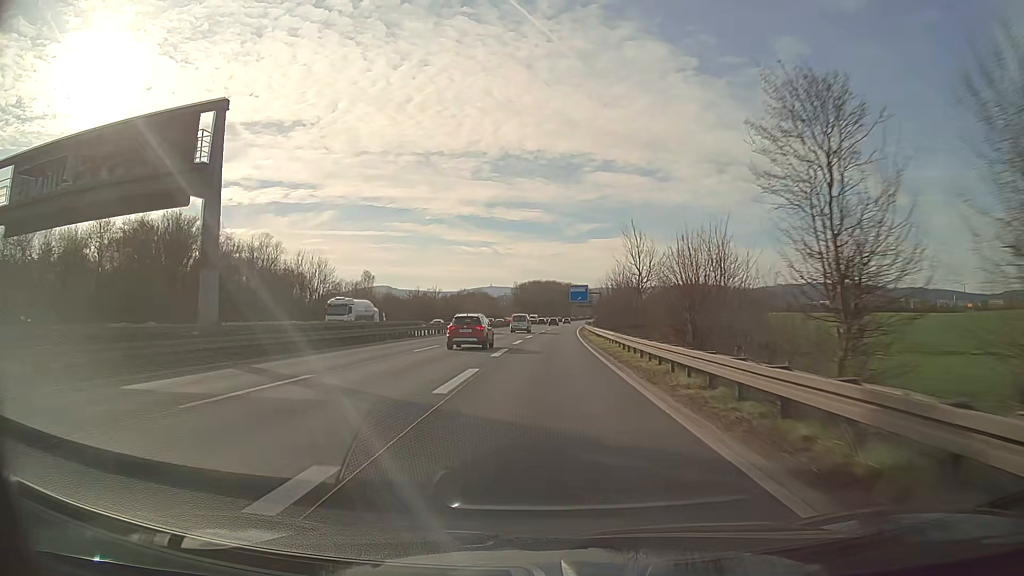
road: motorway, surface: asphalt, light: Day
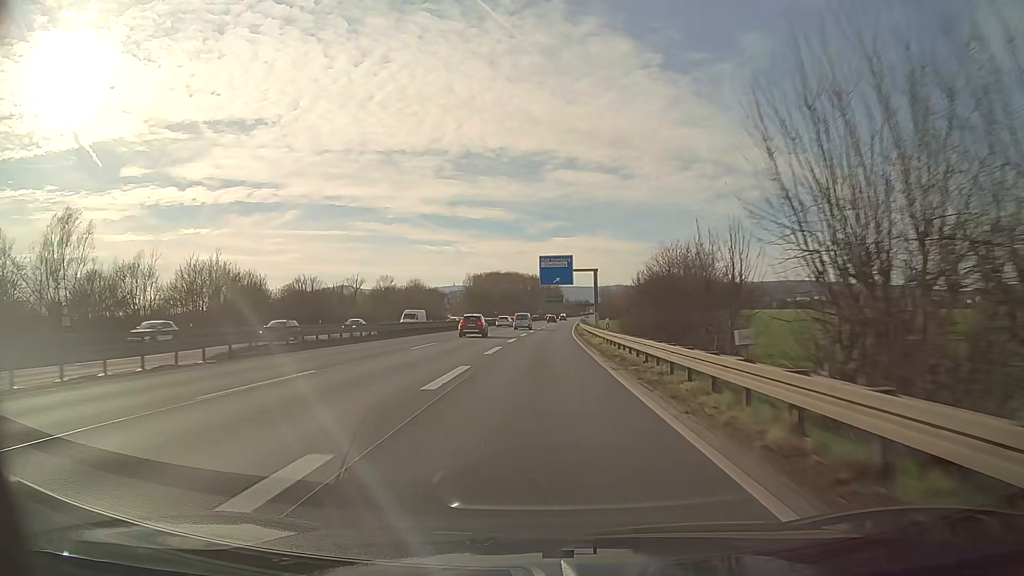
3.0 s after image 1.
(+2.1, +71.6) m; +3°
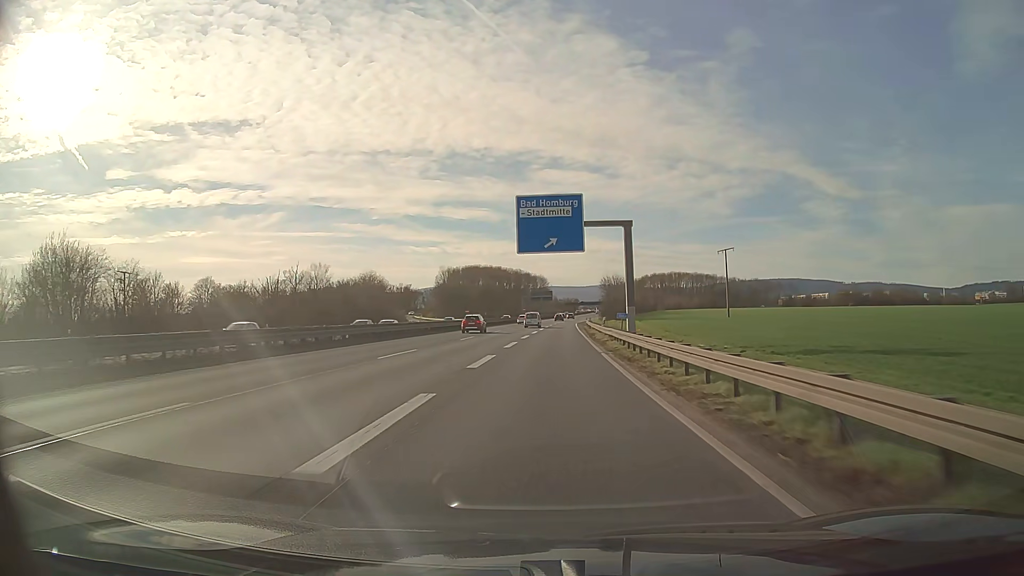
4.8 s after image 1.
(+0.2, +42.9) m; +1°
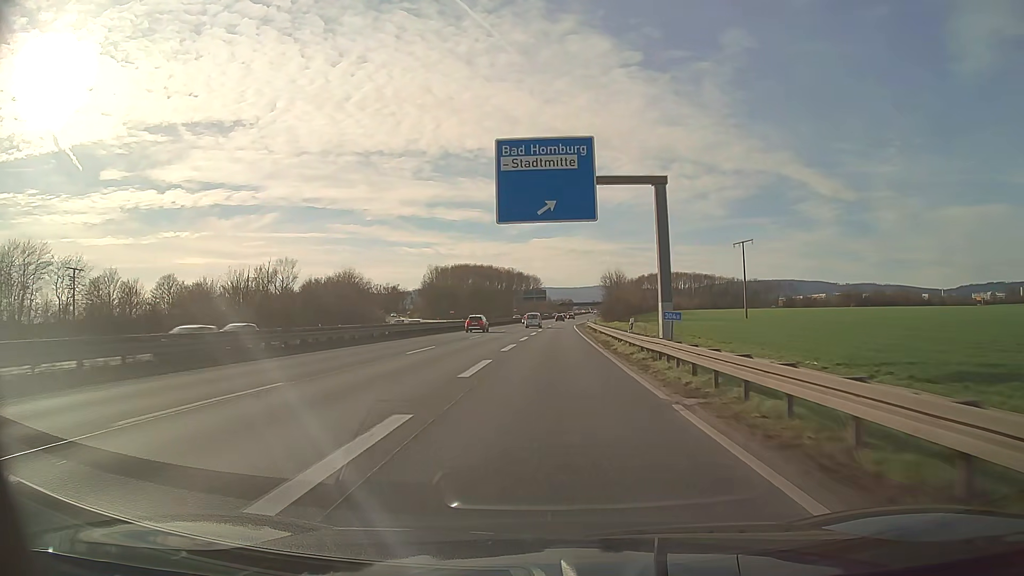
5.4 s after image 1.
(+0.1, +14.3) m; +1°
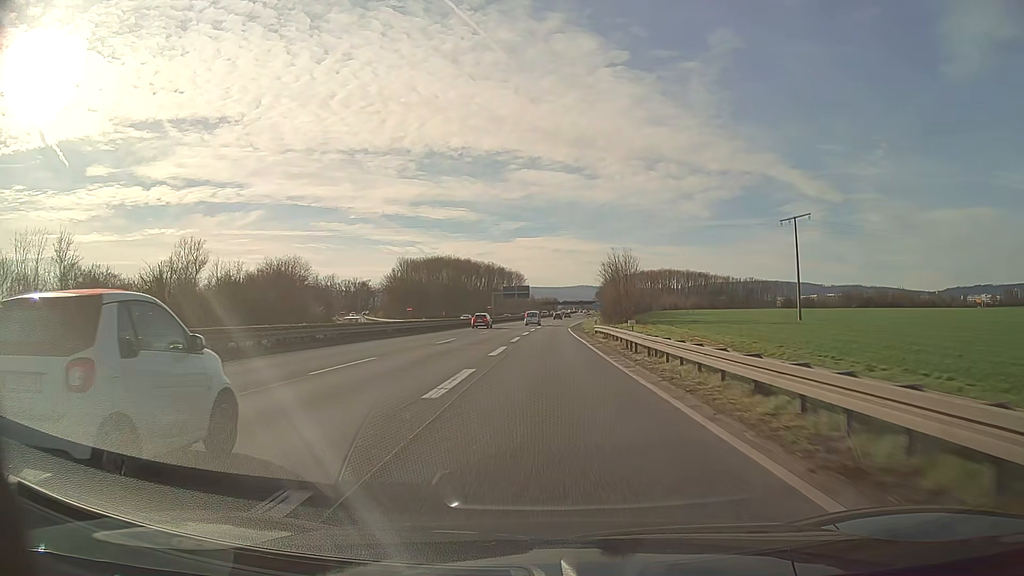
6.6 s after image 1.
(+0.3, +28.4) m; +1°
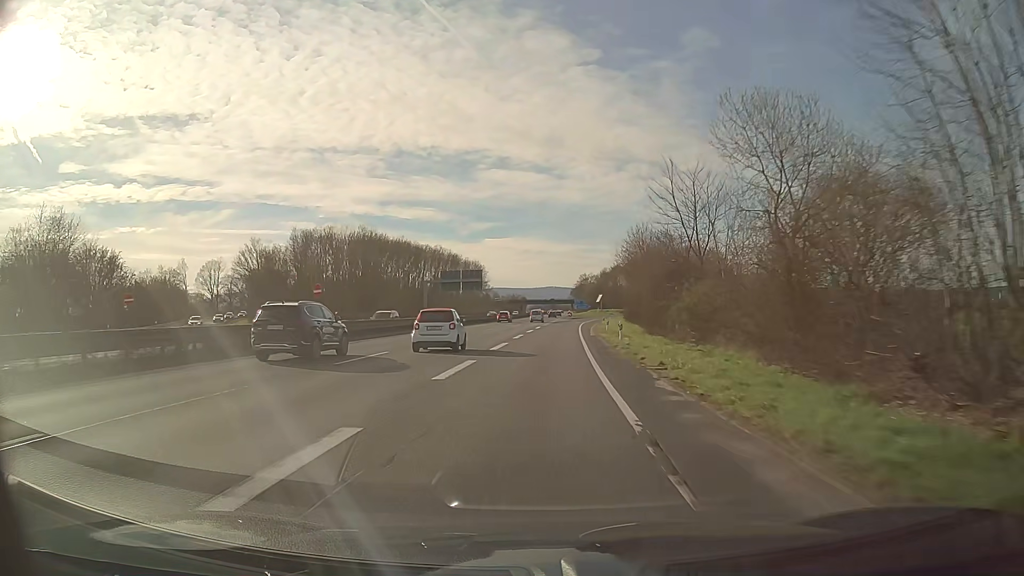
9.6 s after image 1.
(+1.7, +69.1) m; +3°
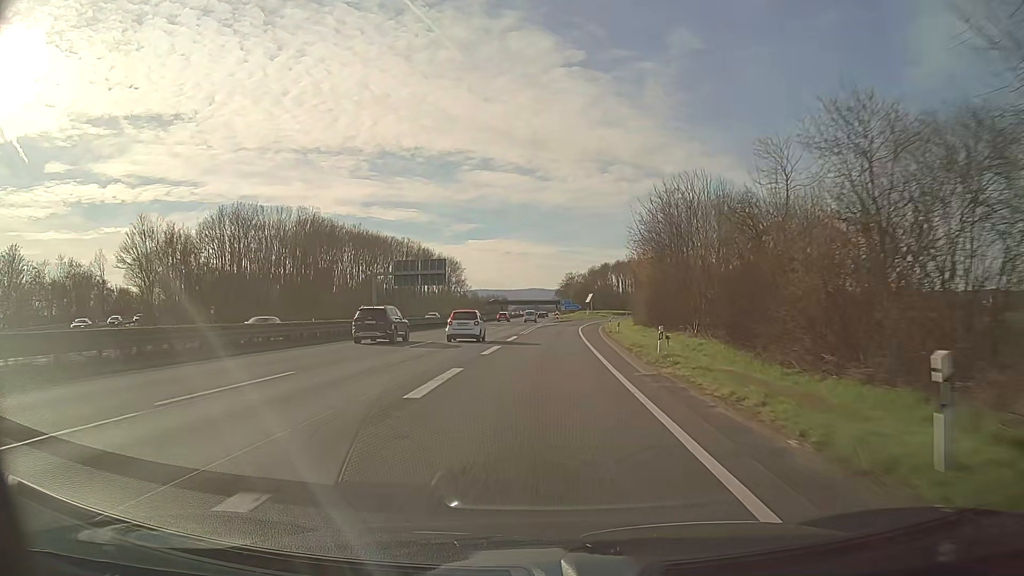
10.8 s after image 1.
(+0.3, +26.9) m; +2°
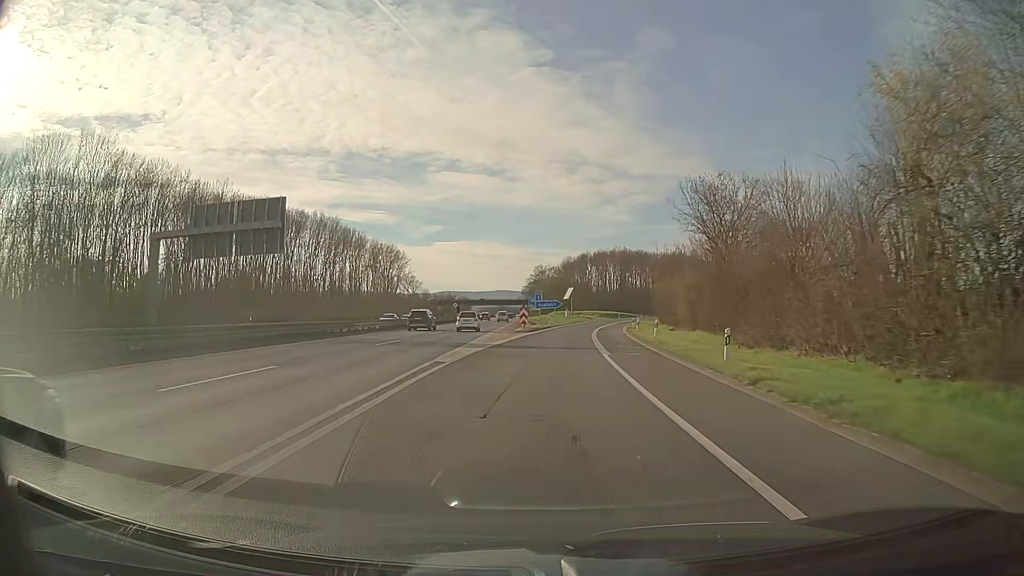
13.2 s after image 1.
(+1.2, +52.4) m; +3°
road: motorway_link
(0, +10) (0, +20) (0, +30) (+1, +40) (+2, +50) (+2, +60) (+4, +70) (+5, +80) (+6, +90) (+8, +99) m
